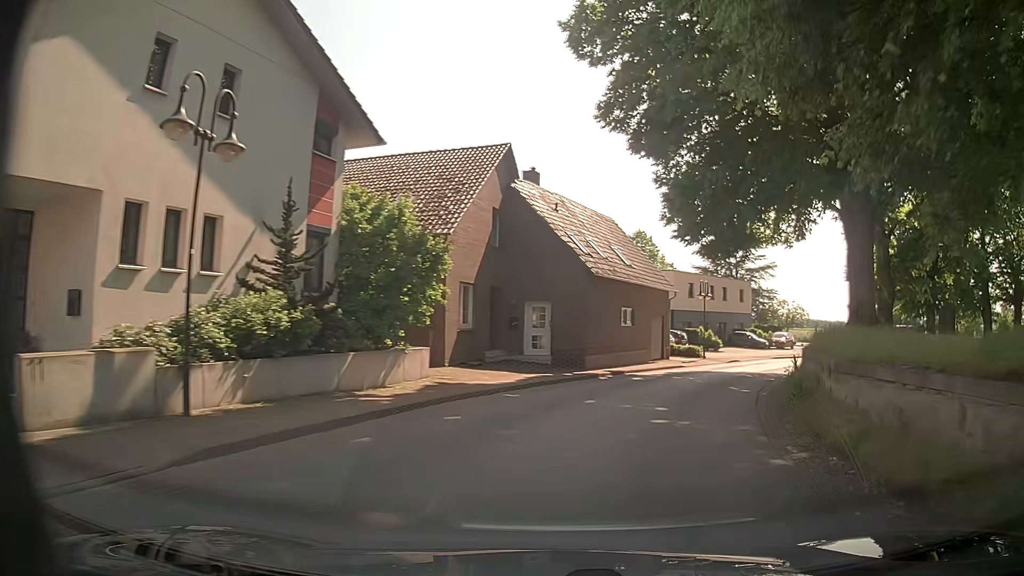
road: secondary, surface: asphalt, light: Day
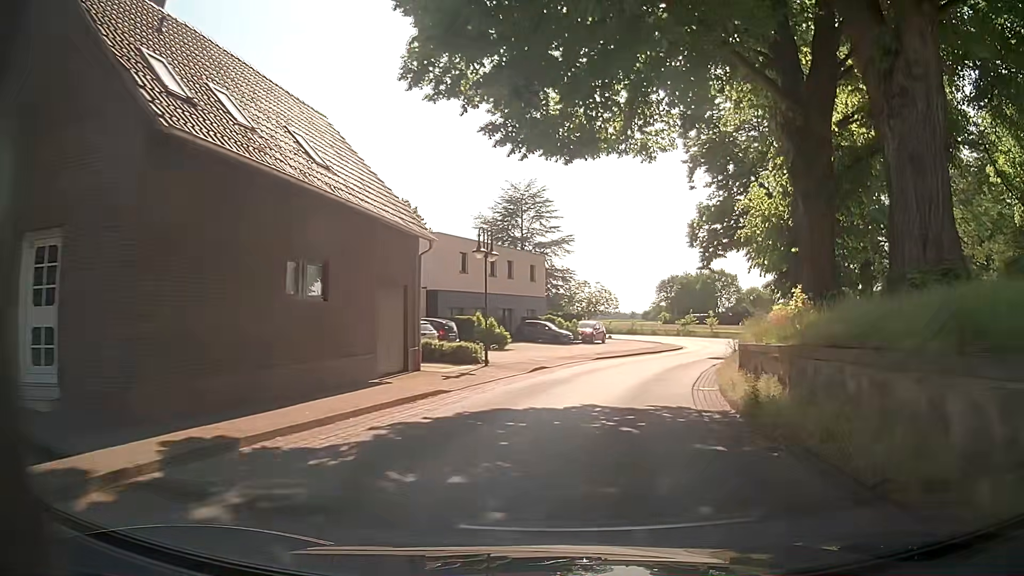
(+3.7, +17.6) m; +20°
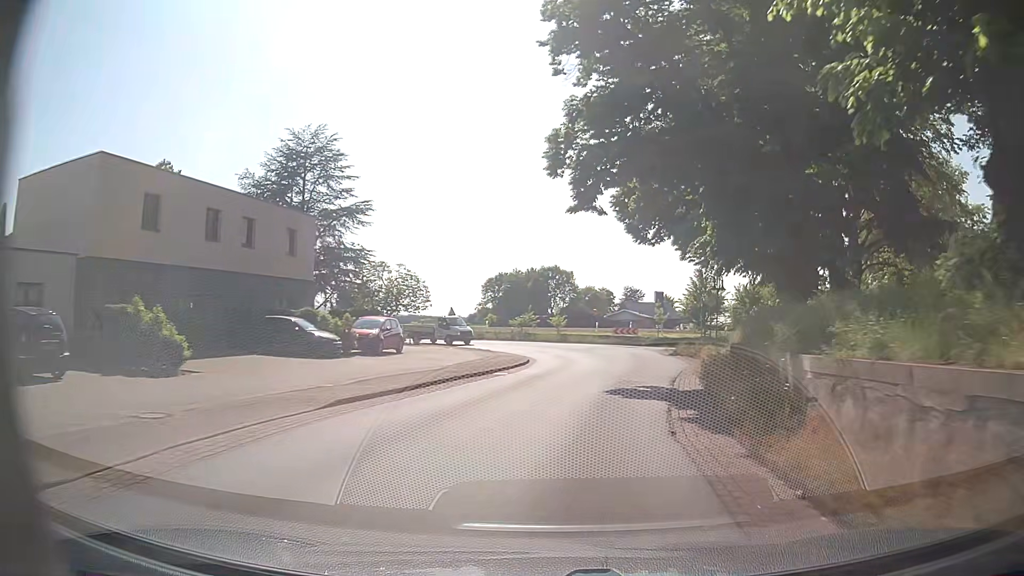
(+2.6, +19.5) m; +15°
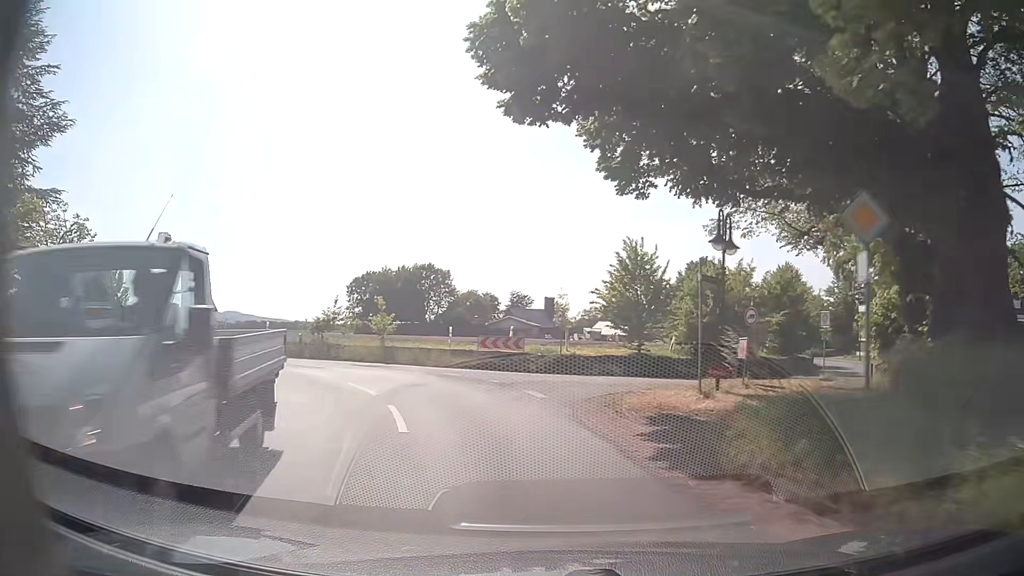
(+2.8, +25.2) m; +9°
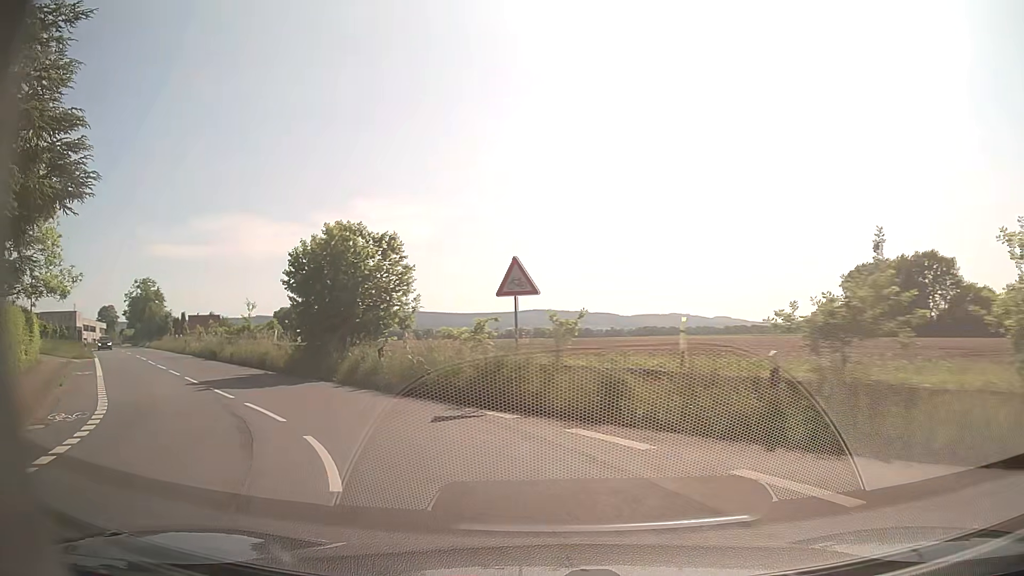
(-6.4, +21.8) m; -41°
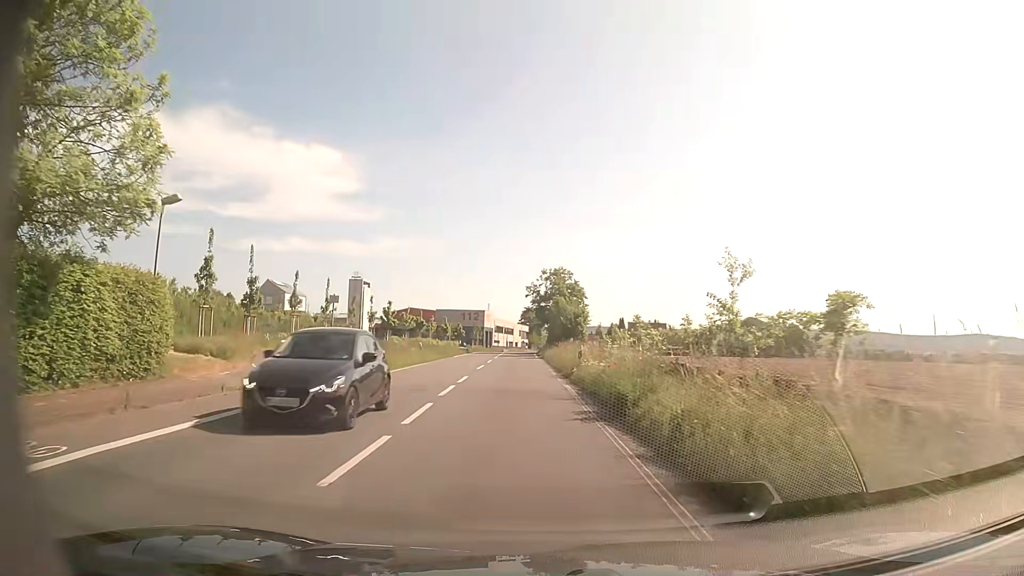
(-9.8, +21.5) m; -39°
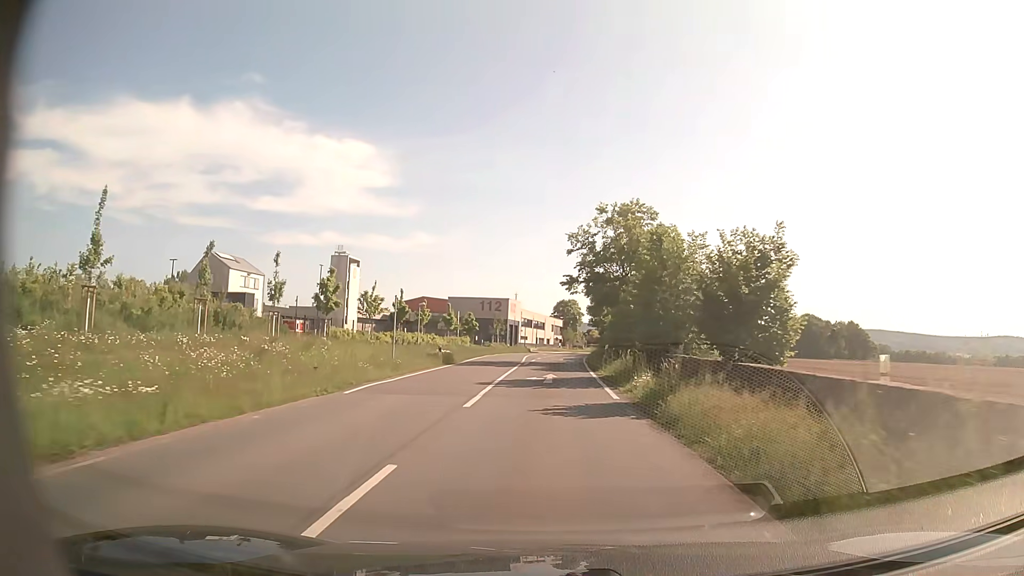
(-1.4, +35.8) m; -3°
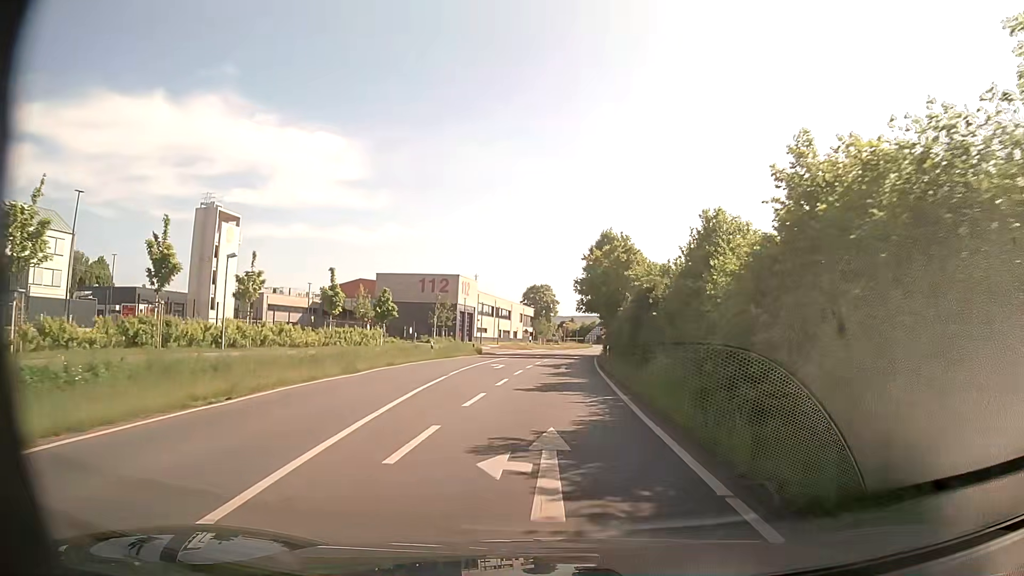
(+0.6, +40.1) m; +2°
(0, +10) (0, +20) (+1, +30) (+1, +40) (+2, +50) (+3, +60) (+4, +70) (+5, +80) (+6, +90) (+8, +100) m
